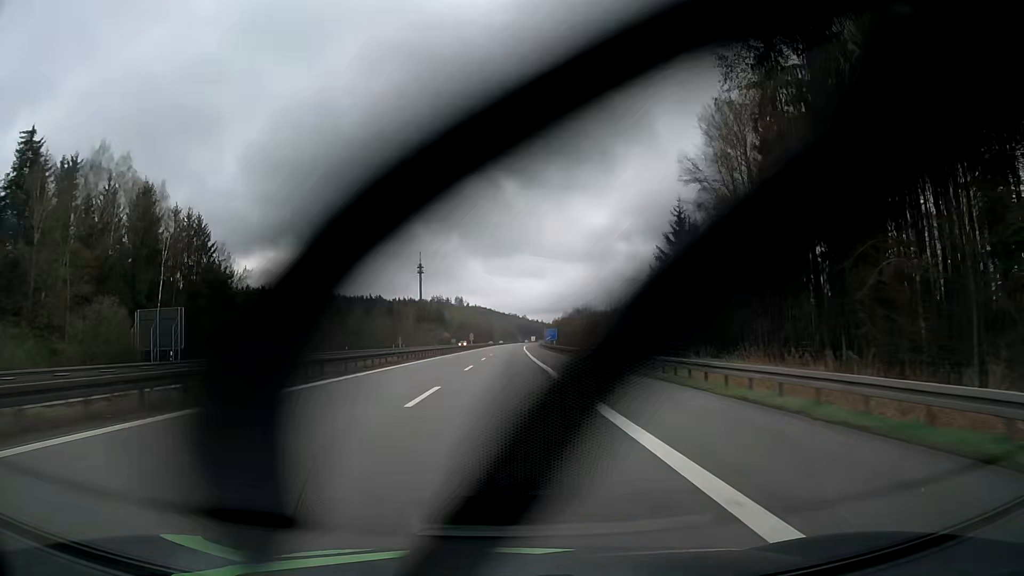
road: motorway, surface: asphalt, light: Day
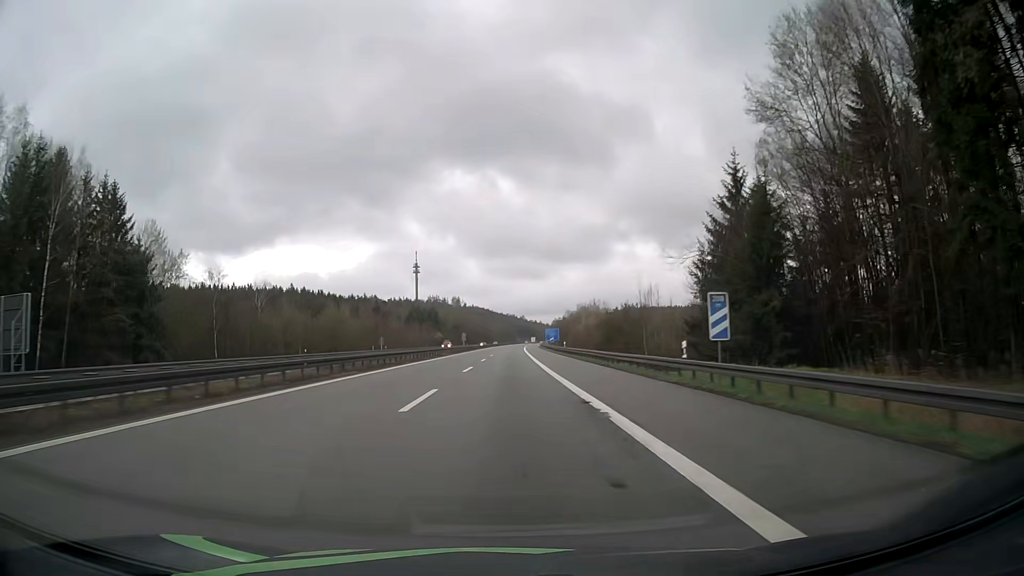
(0.0, +18.7) m; 0°
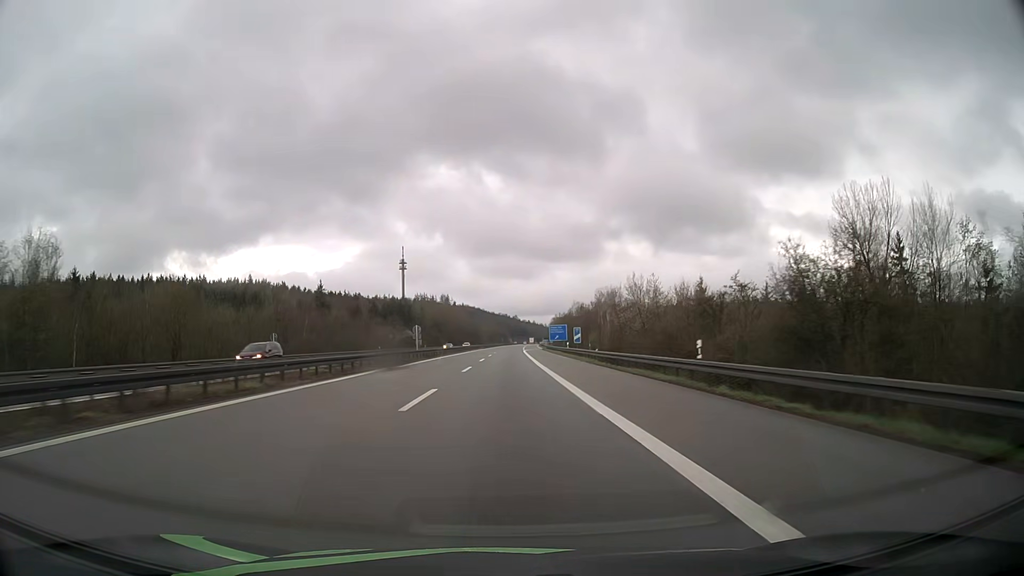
(+0.3, +53.9) m; +1°
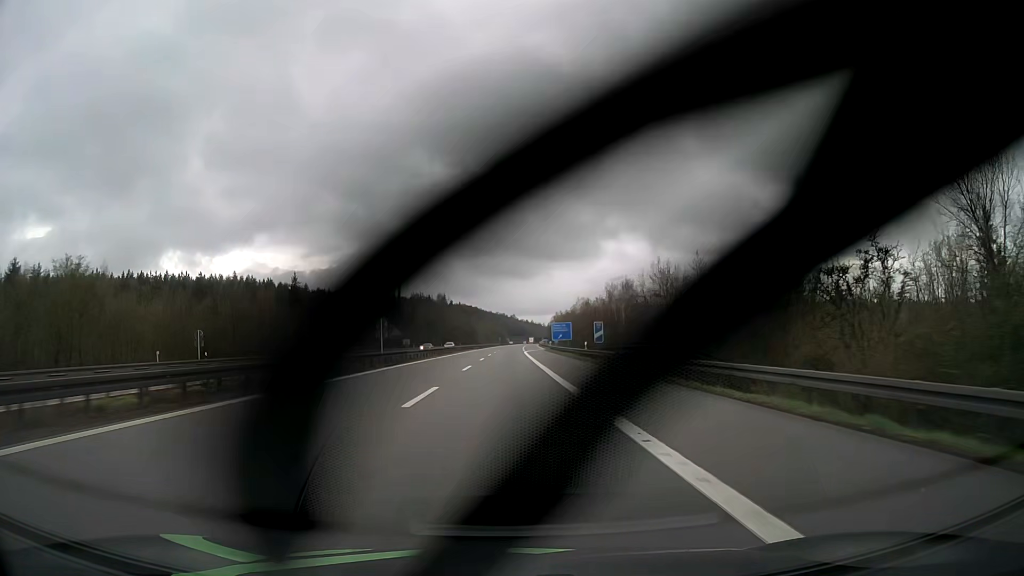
(0.0, +17.2) m; 0°
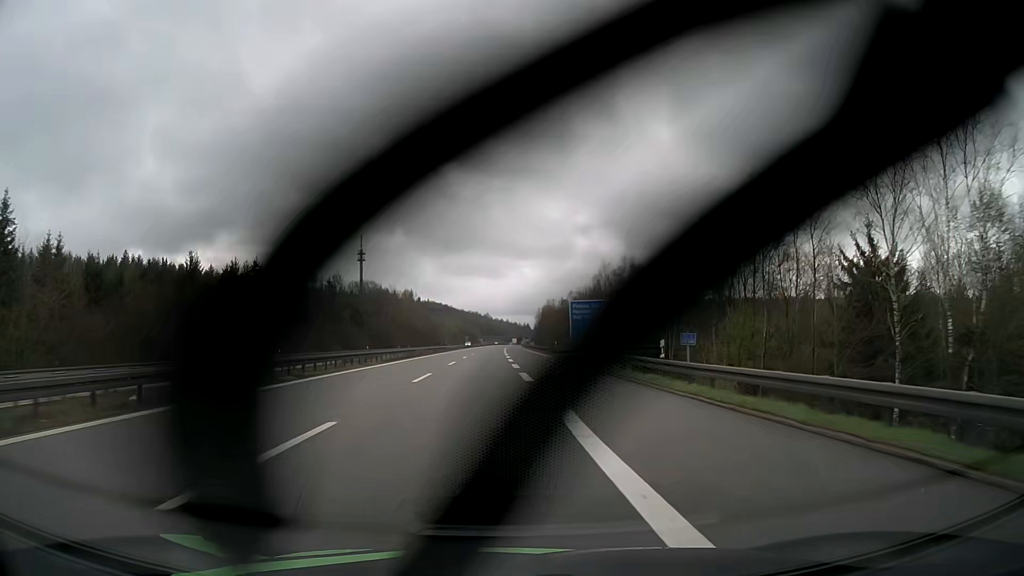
(+0.9, +80.5) m; +2°
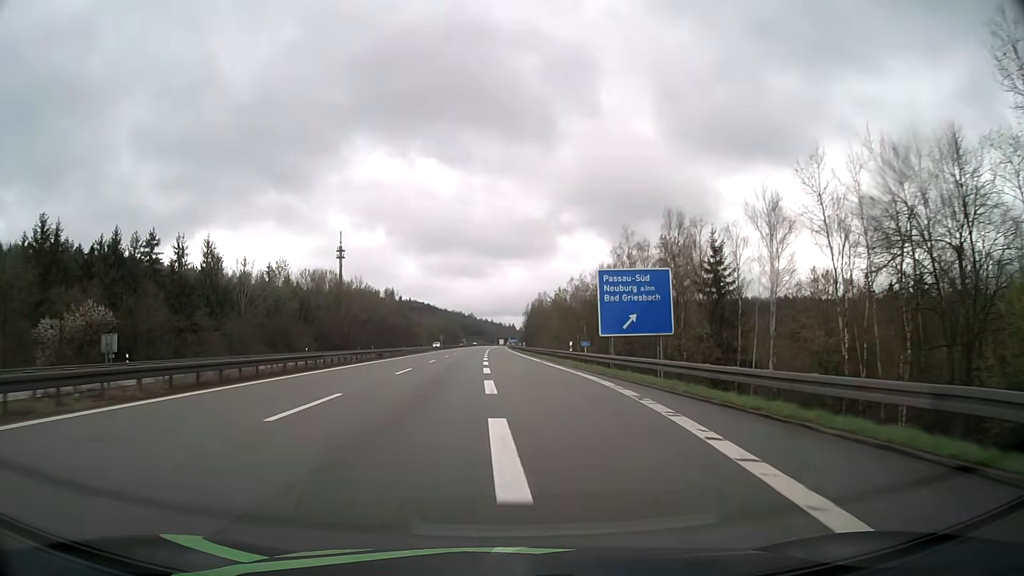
(+0.4, +29.6) m; +1°
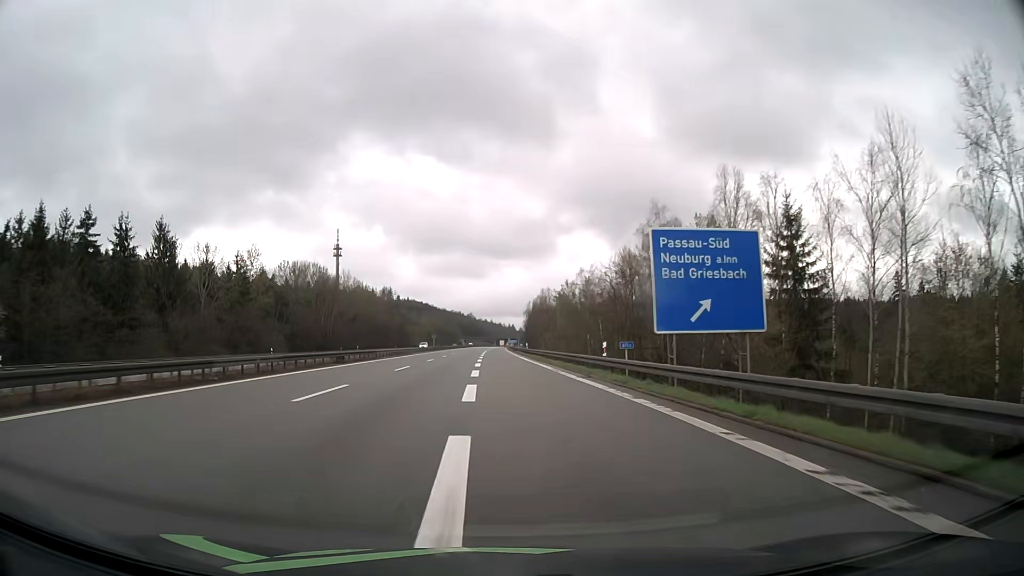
(0.0, +14.2) m; 0°
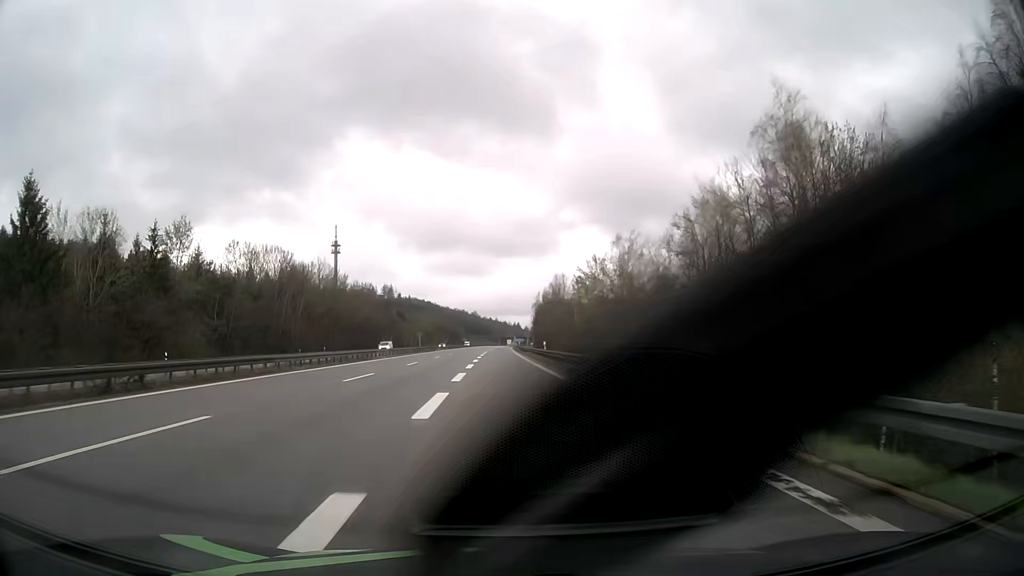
(-0.1, +27.4) m; 0°
